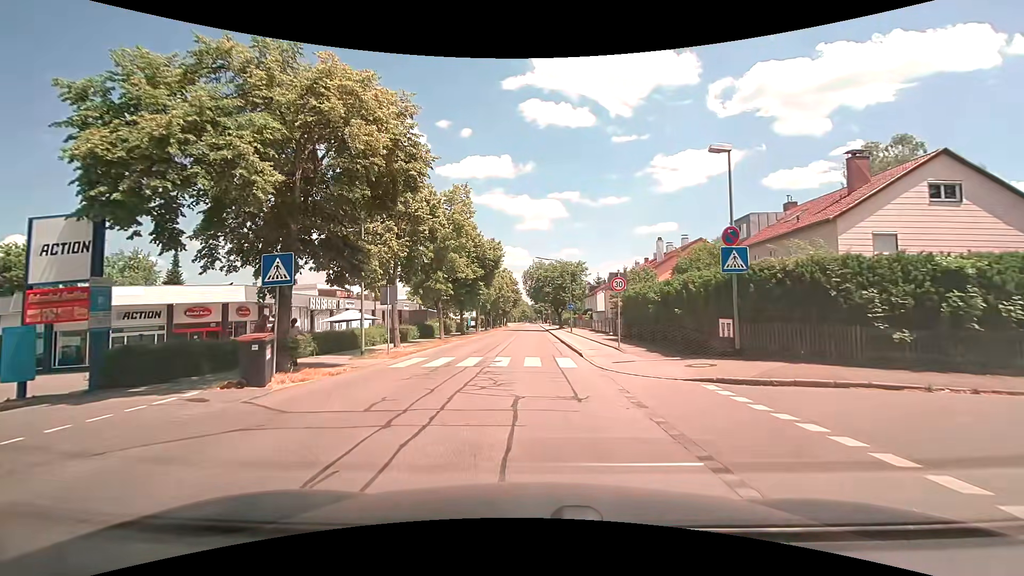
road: tertiary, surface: asphalt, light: Day
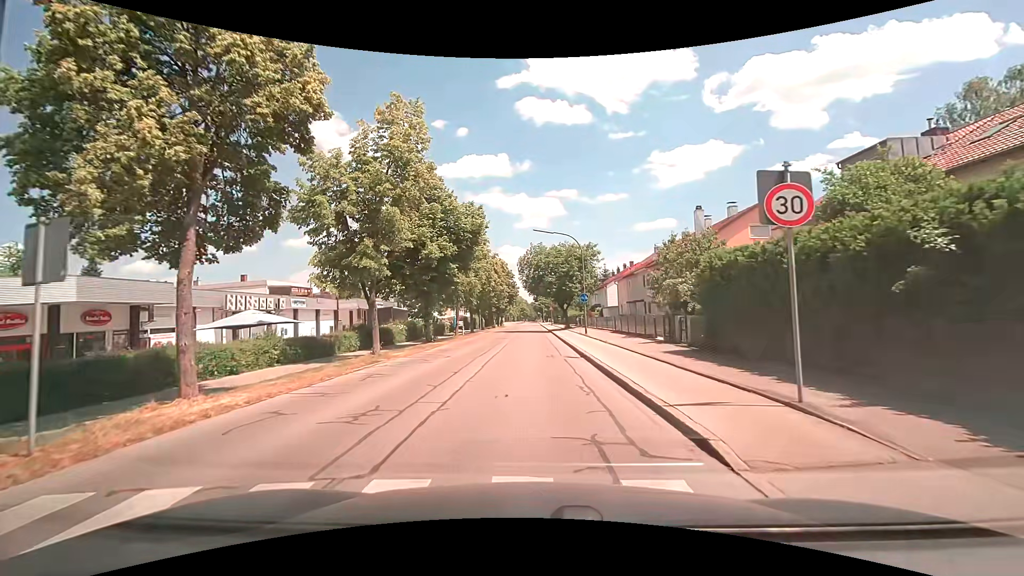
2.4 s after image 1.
(-0.1, +13.8) m; -1°
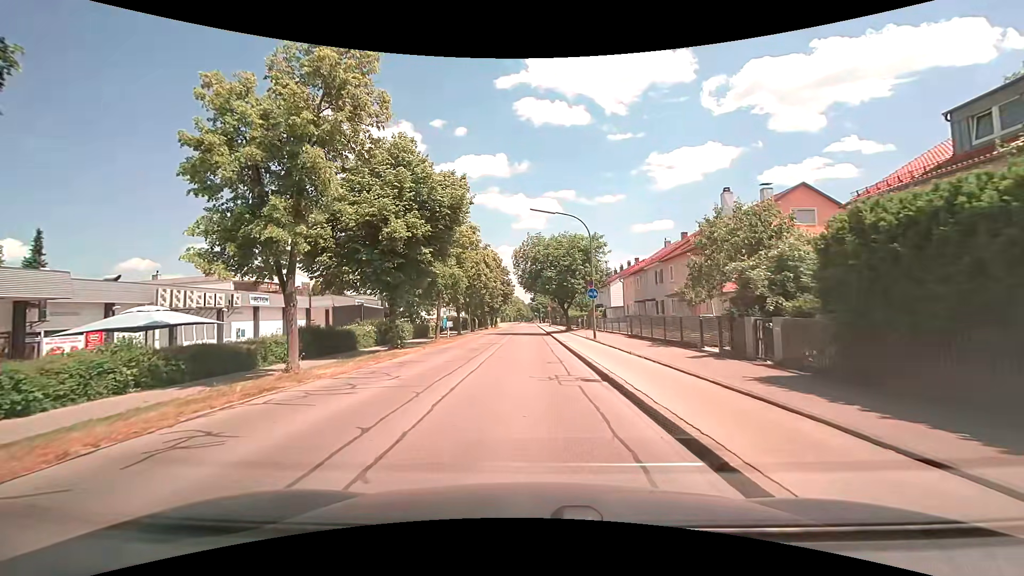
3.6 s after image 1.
(+0.1, +6.5) m; +1°
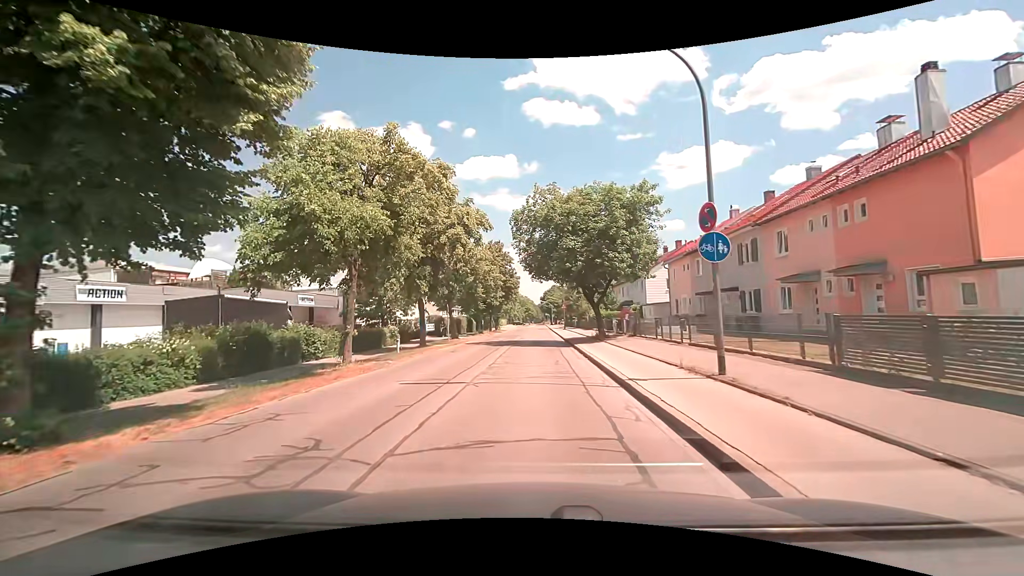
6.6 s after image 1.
(-0.4, +17.3) m; -1°
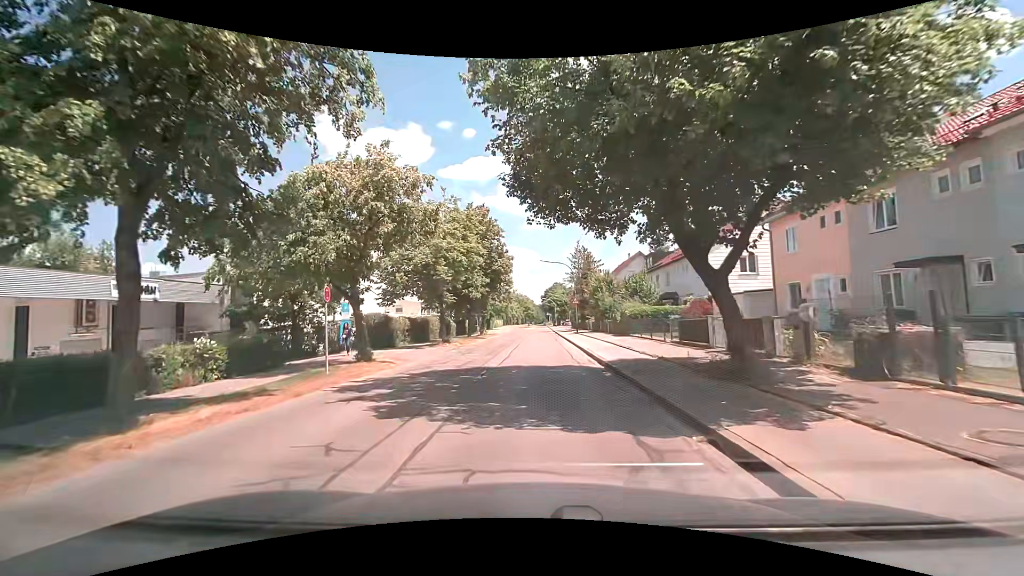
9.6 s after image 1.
(-0.3, +19.7) m; -2°
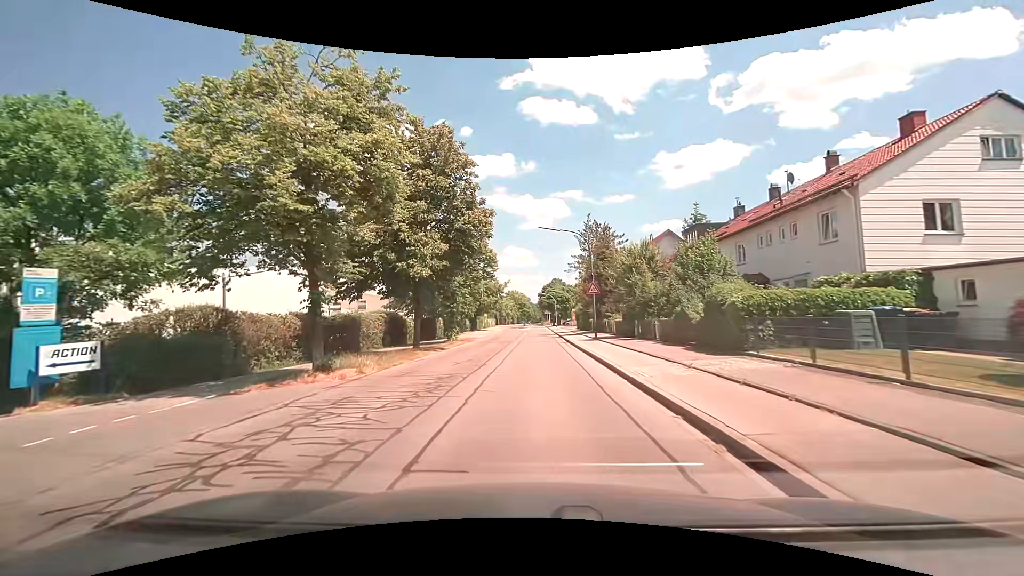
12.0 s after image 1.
(+0.2, +17.1) m; 0°
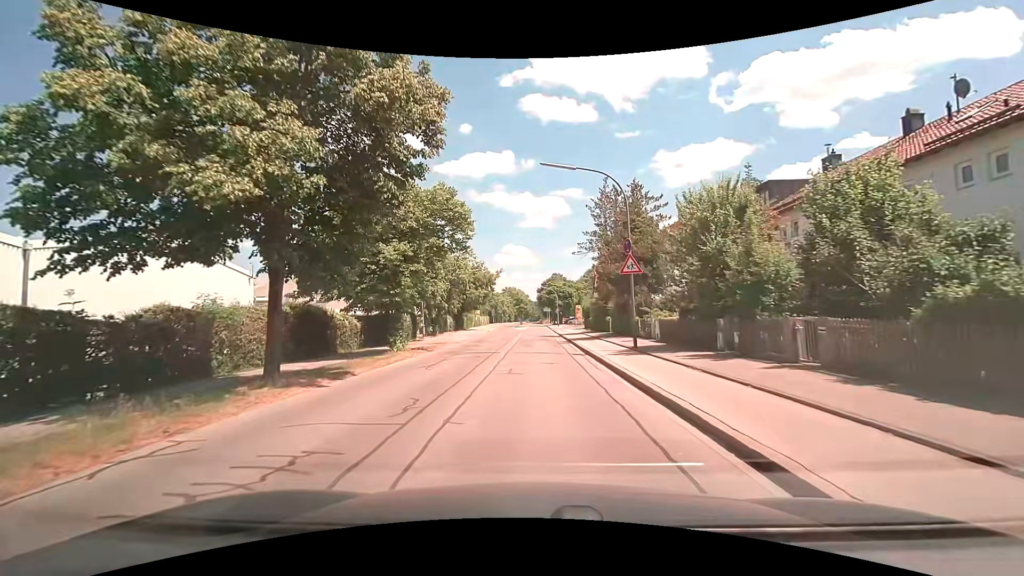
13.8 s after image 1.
(+0.2, +12.8) m; 0°
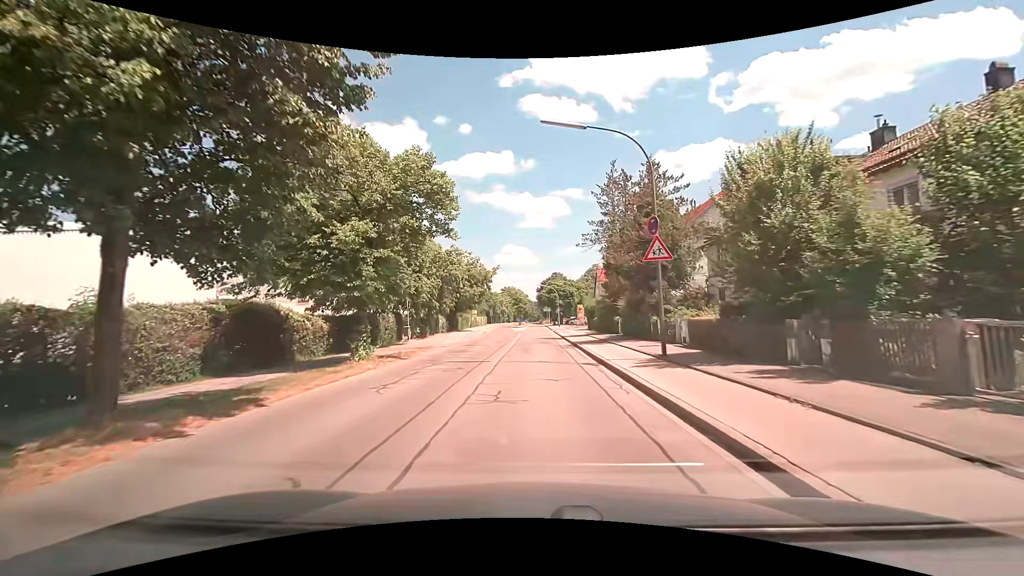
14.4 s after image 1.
(+0.1, +4.2) m; +1°
(0, +10) (0, +20) (0, +30) (0, +40) (0, +50) (0, +60) (0, +70) (0, +80) (0, +90) (0, +100) m
